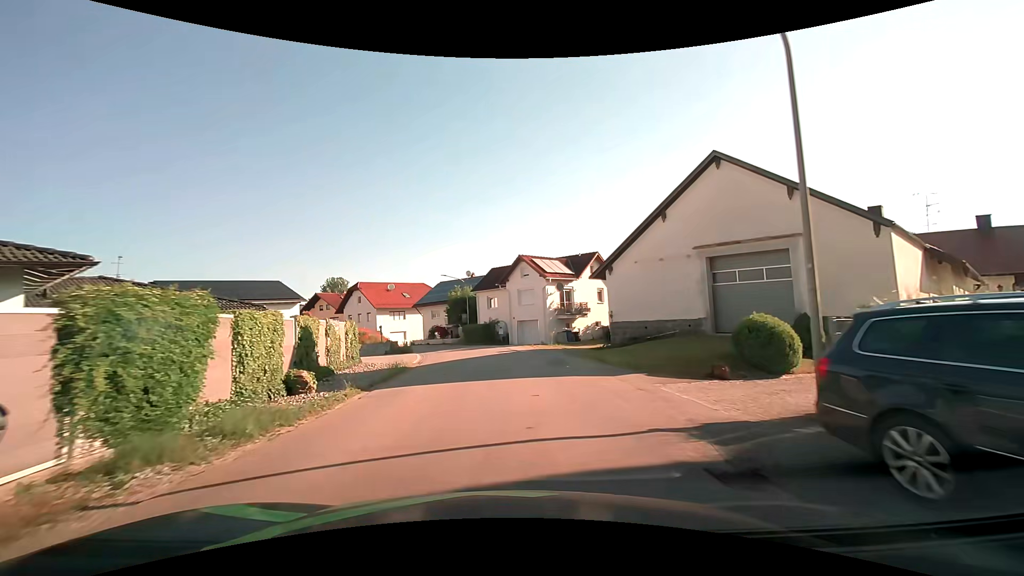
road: tertiary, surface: asphalt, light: Day
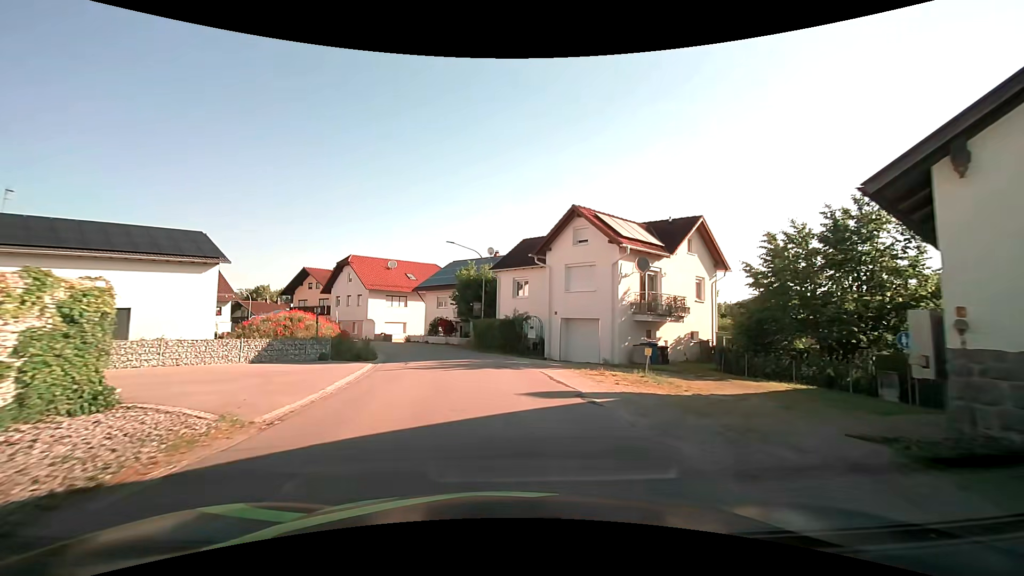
(-0.4, +17.8) m; -3°
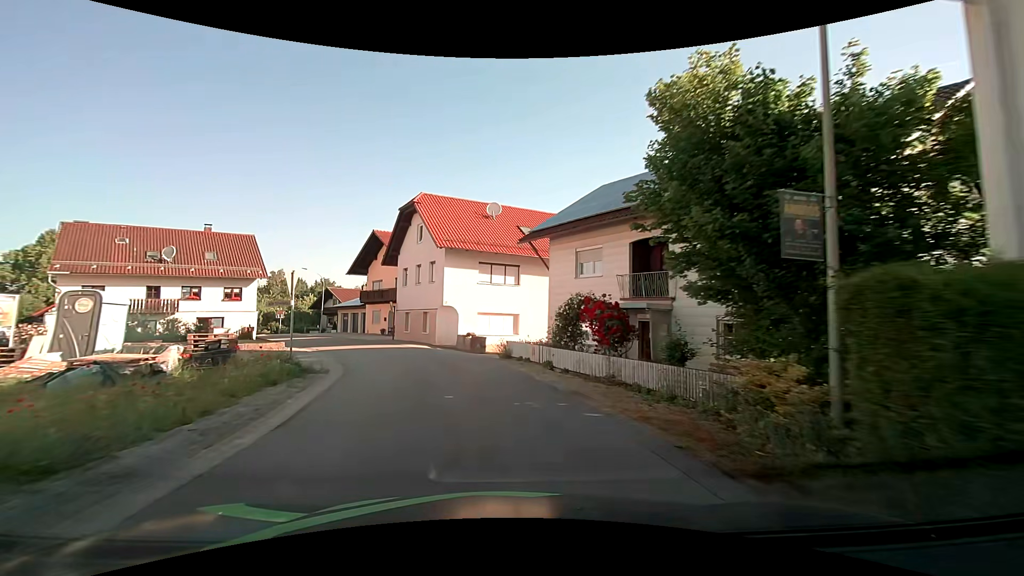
(-3.4, +28.6) m; -15°
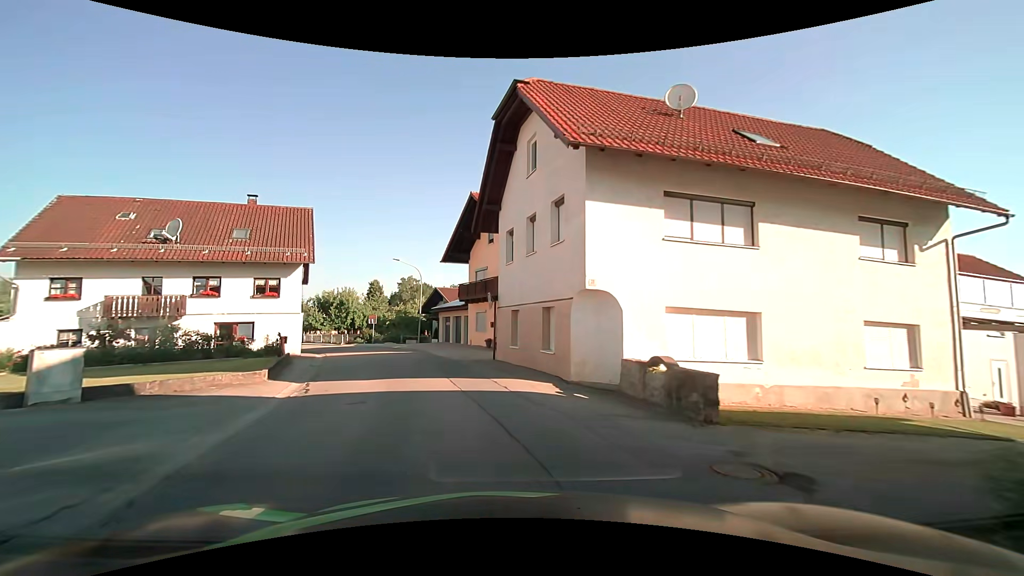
(-2.0, +16.6) m; -15°
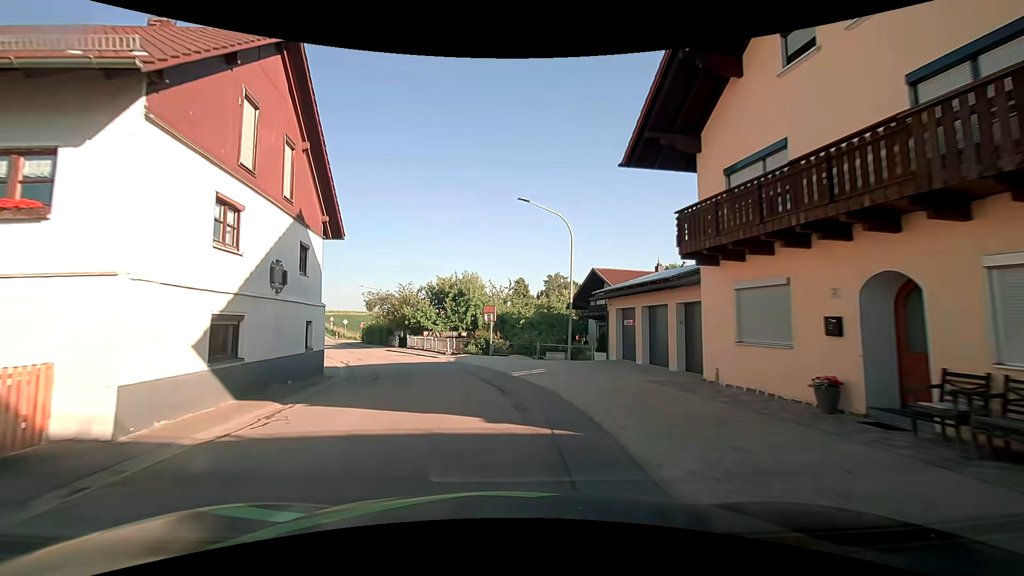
(-3.4, +21.4) m; -18°
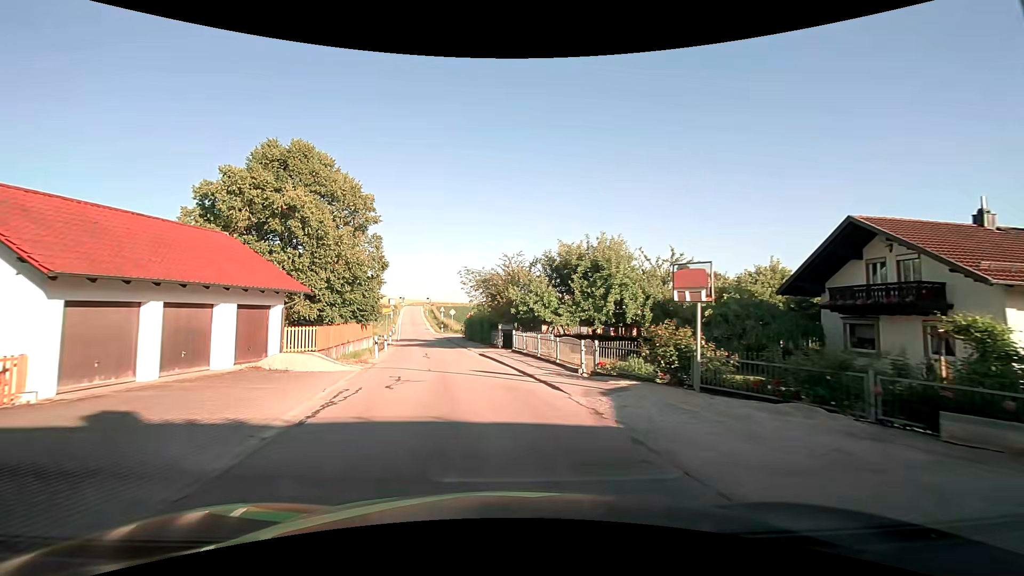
(-1.6, +16.1) m; -12°
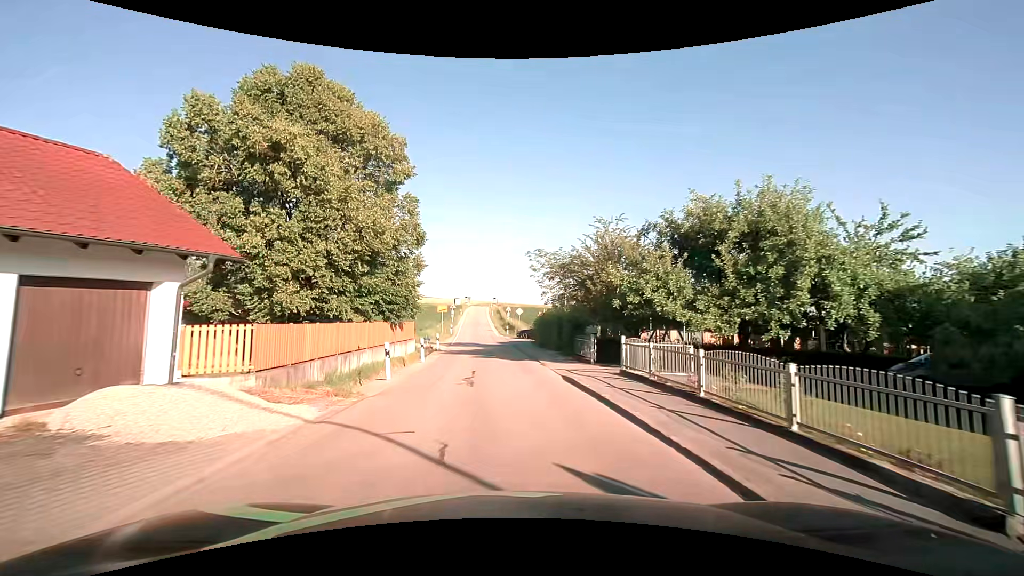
(-0.9, +10.9) m; -9°
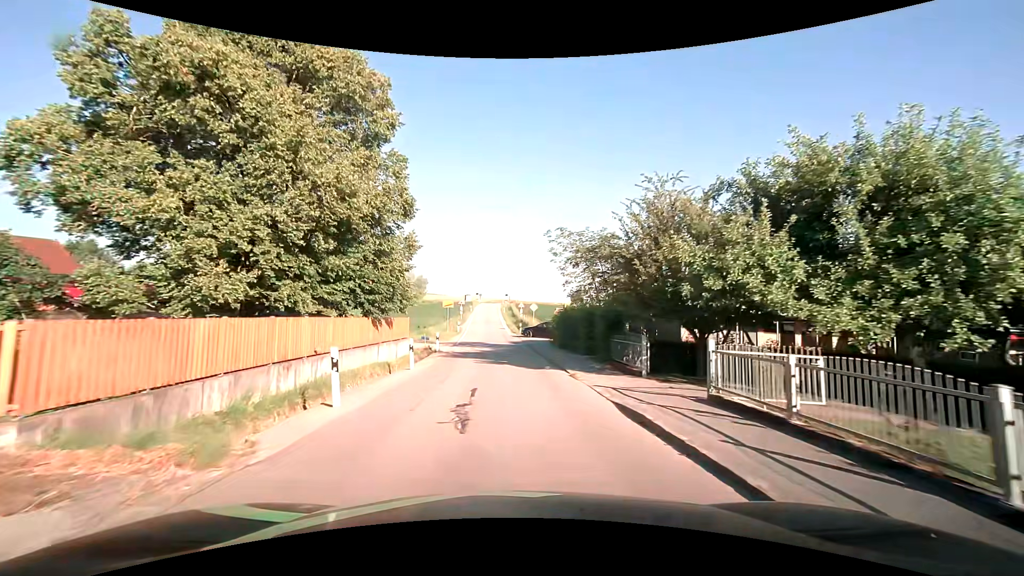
(-0.1, +5.5) m; -2°
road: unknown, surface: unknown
